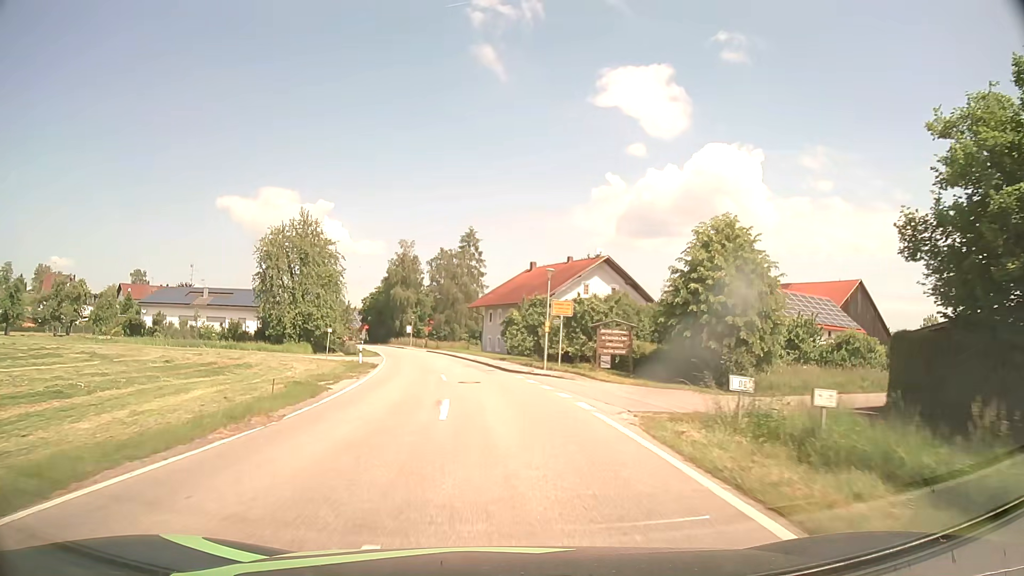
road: tertiary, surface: asphalt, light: Day
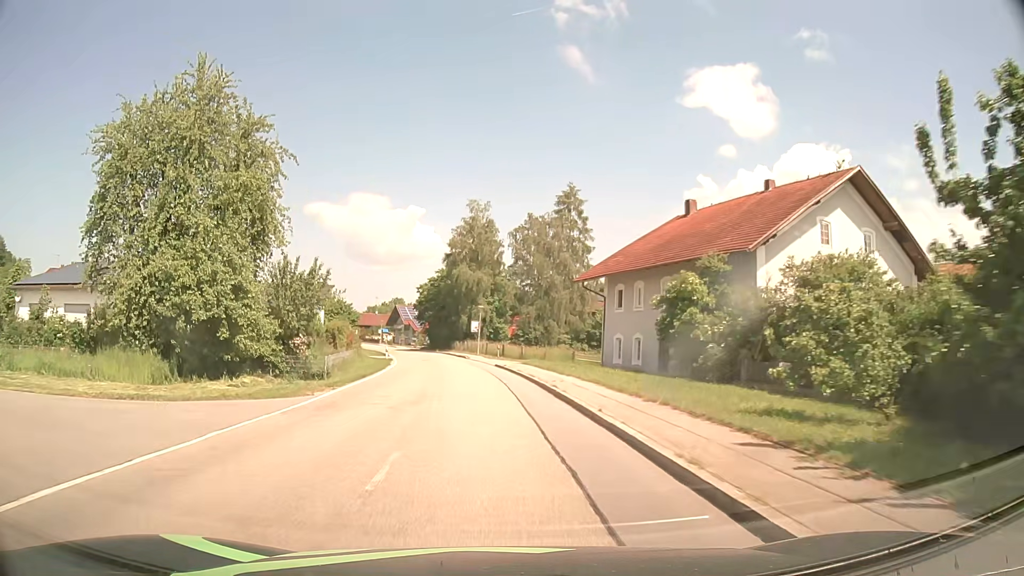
(-2.6, +38.1) m; -8°
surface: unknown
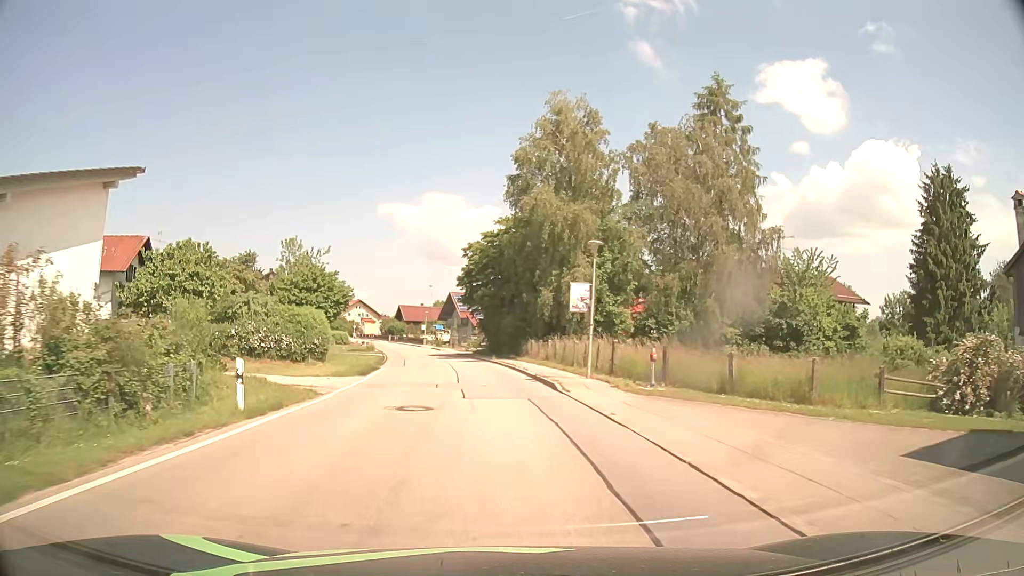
(-2.5, +37.9) m; -7°
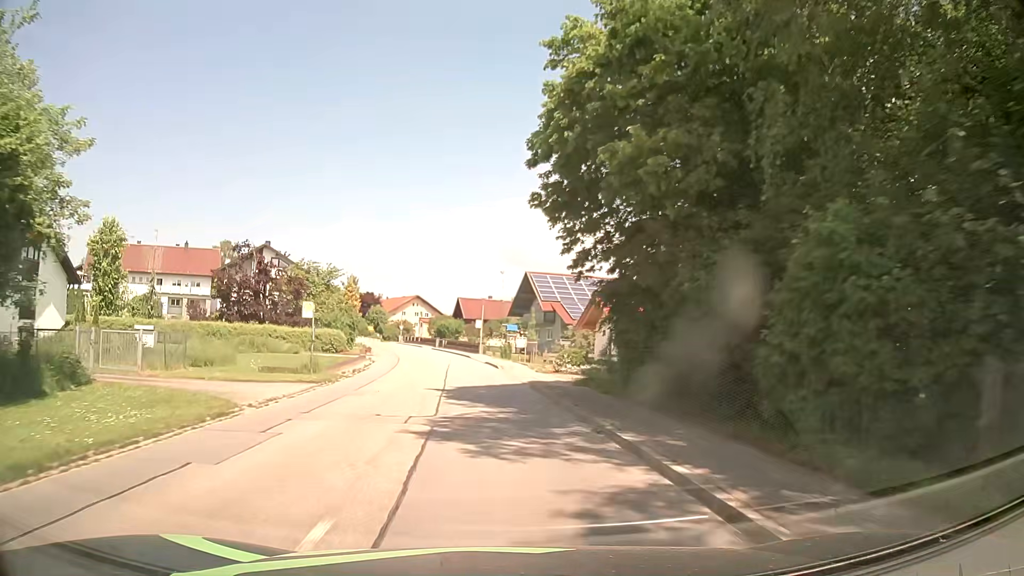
(-2.2, +37.9) m; -7°
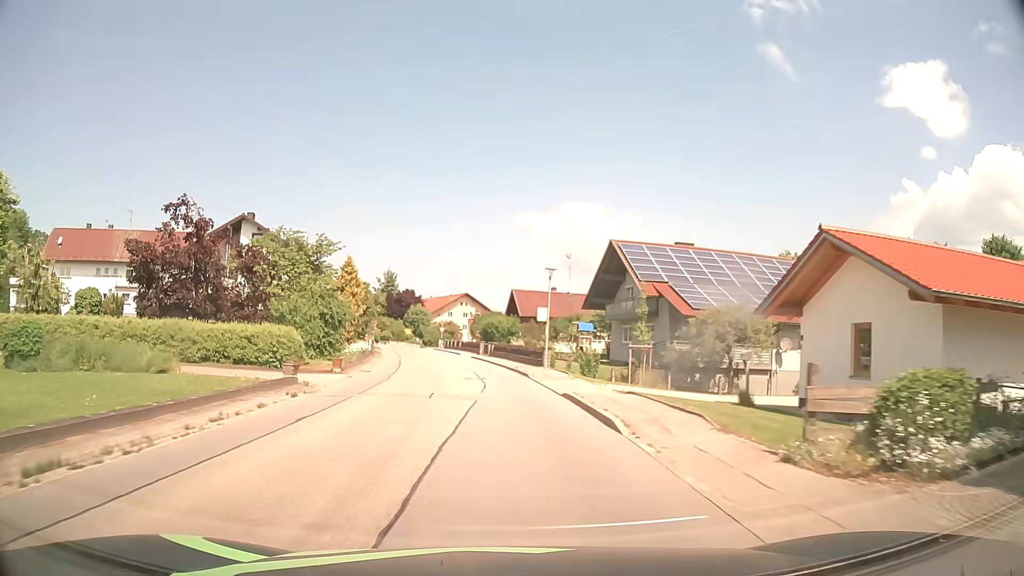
(-1.0, +22.8) m; -4°
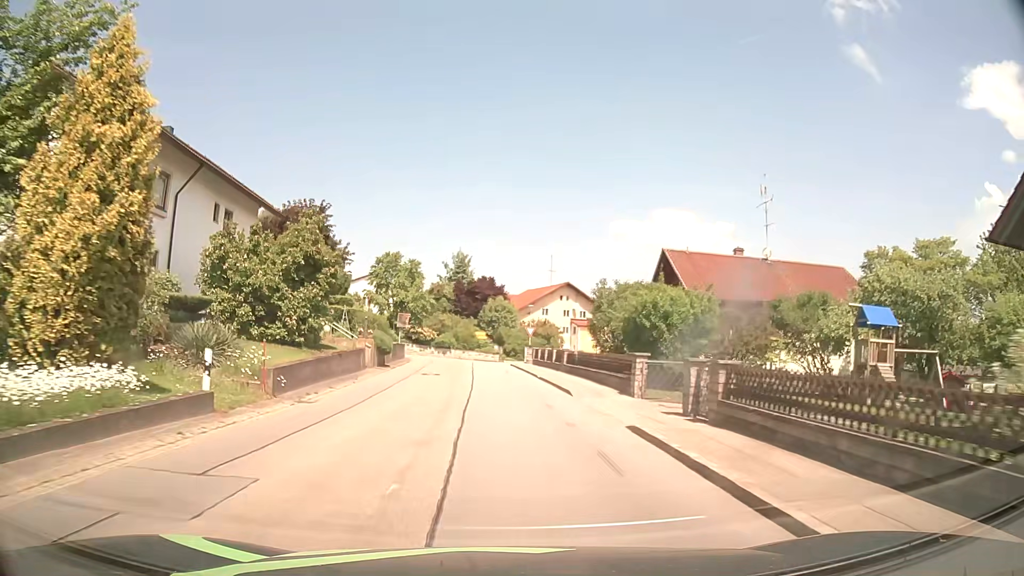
(-3.3, +37.7) m; -9°
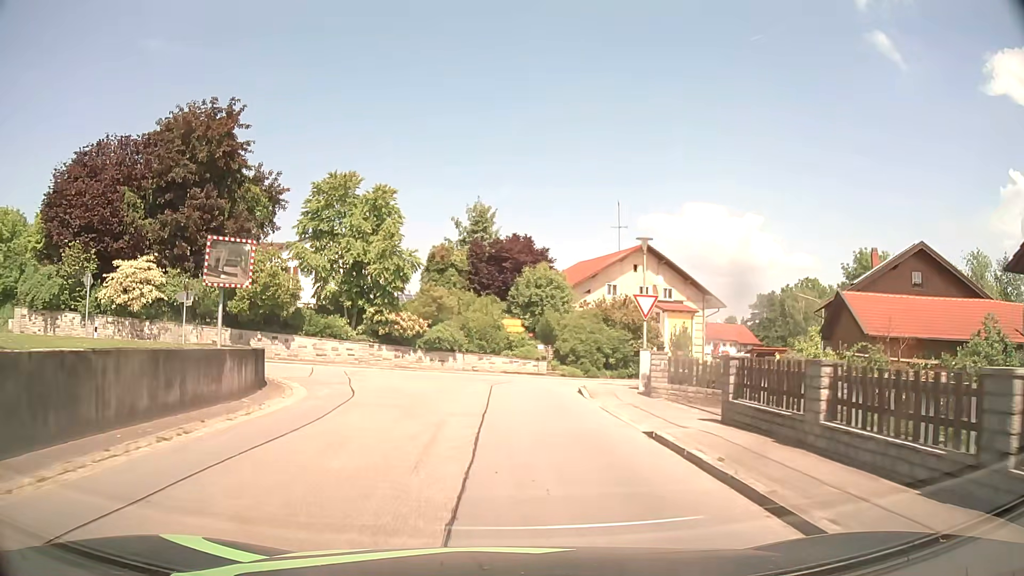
(-1.1, +33.3) m; -3°
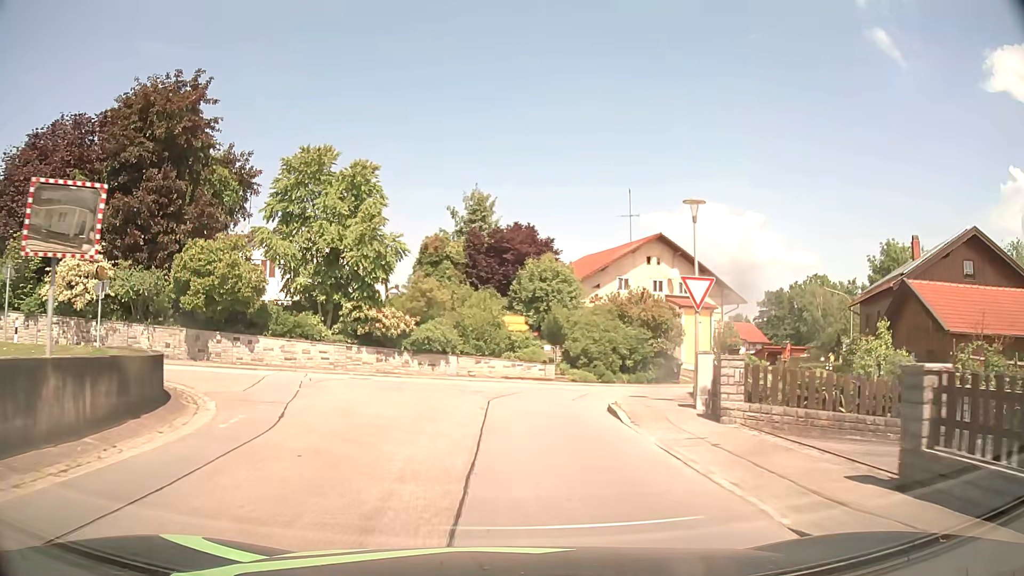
(0.0, +5.3) m; 0°
(0, +10) (+1, +20) (+6, +28) (+14, +35) (+20, +43) (+24, +52) (+27, +61) (+30, +71) (+34, +80) (+39, +89) m
